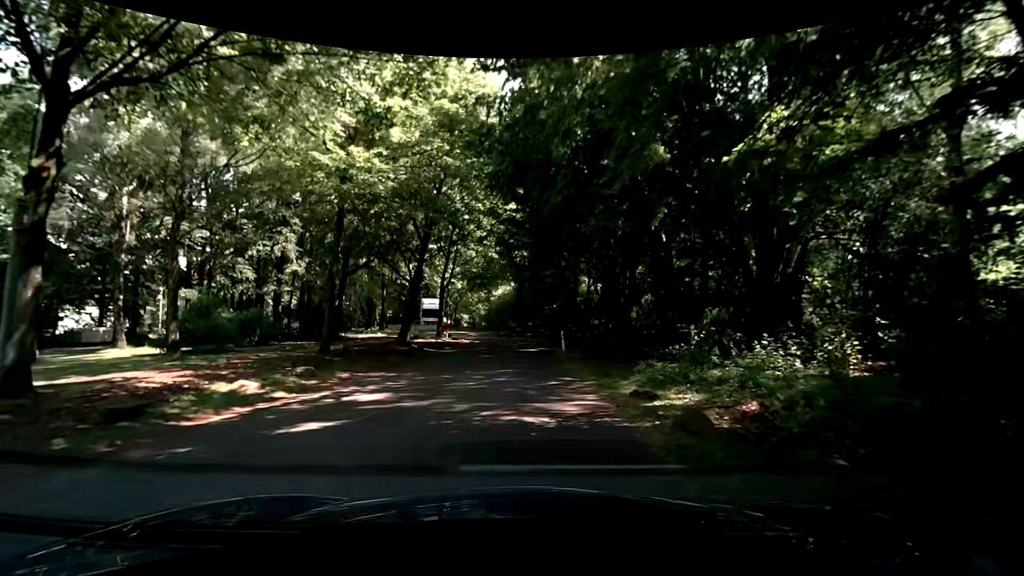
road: residential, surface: asphalt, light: Day
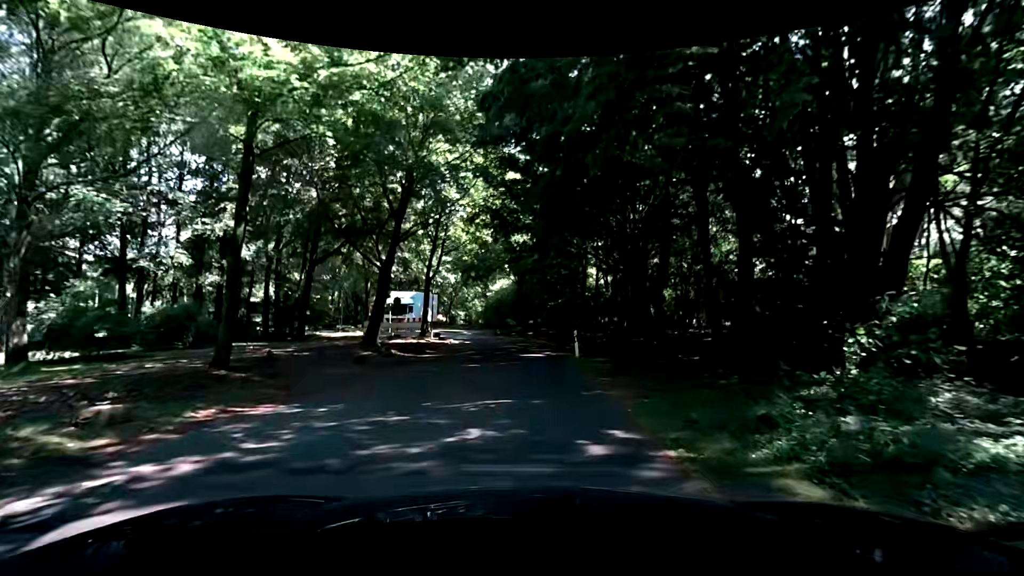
(0.0, +6.4) m; 0°
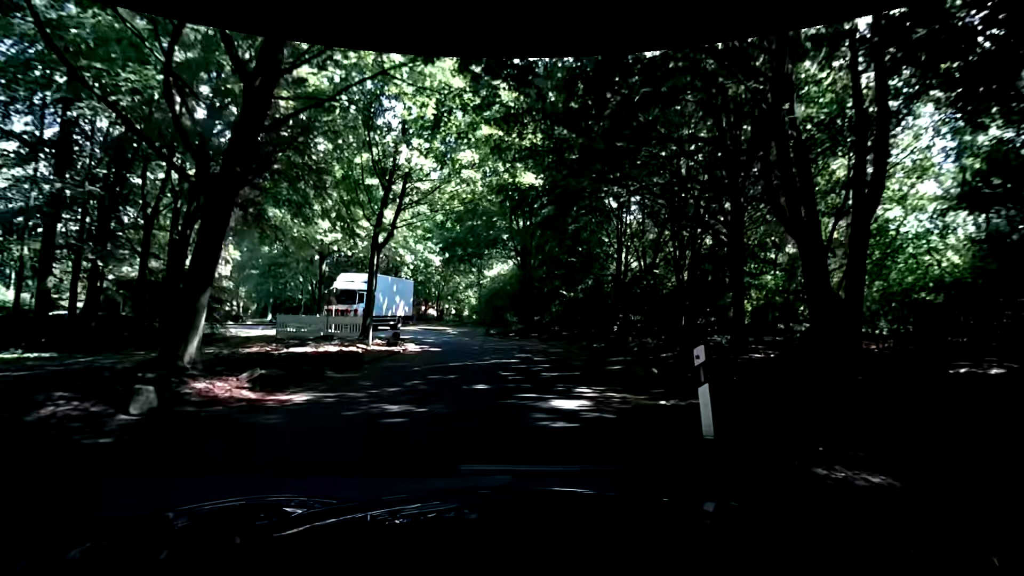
(+0.4, +13.1) m; +1°
